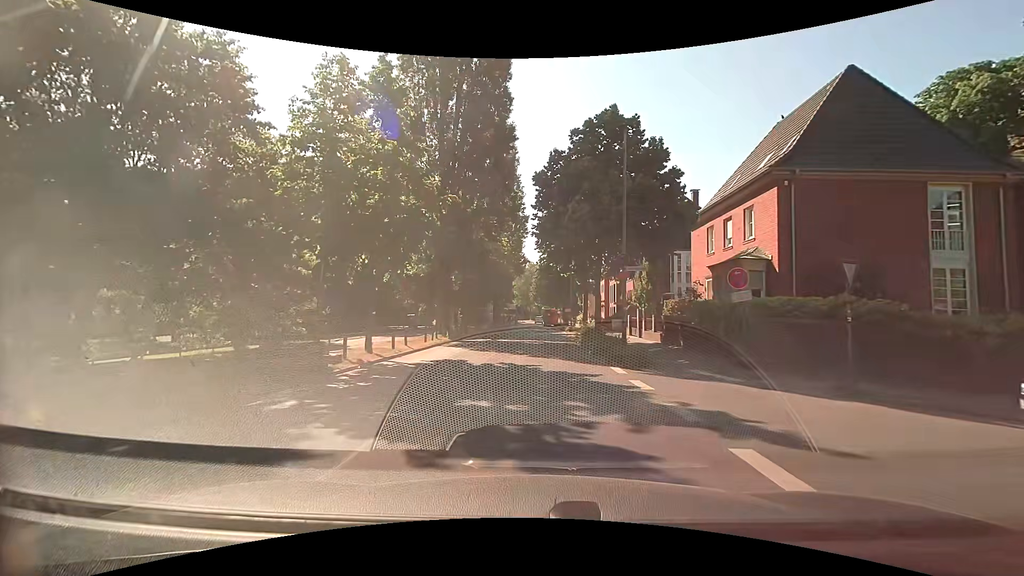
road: tertiary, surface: asphalt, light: Day
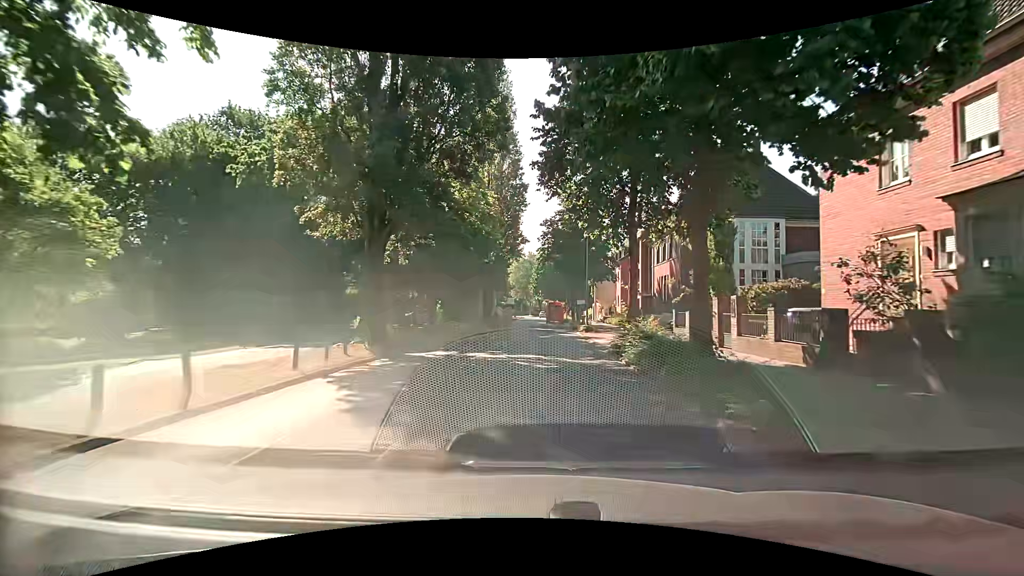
(0.0, +14.1) m; 0°
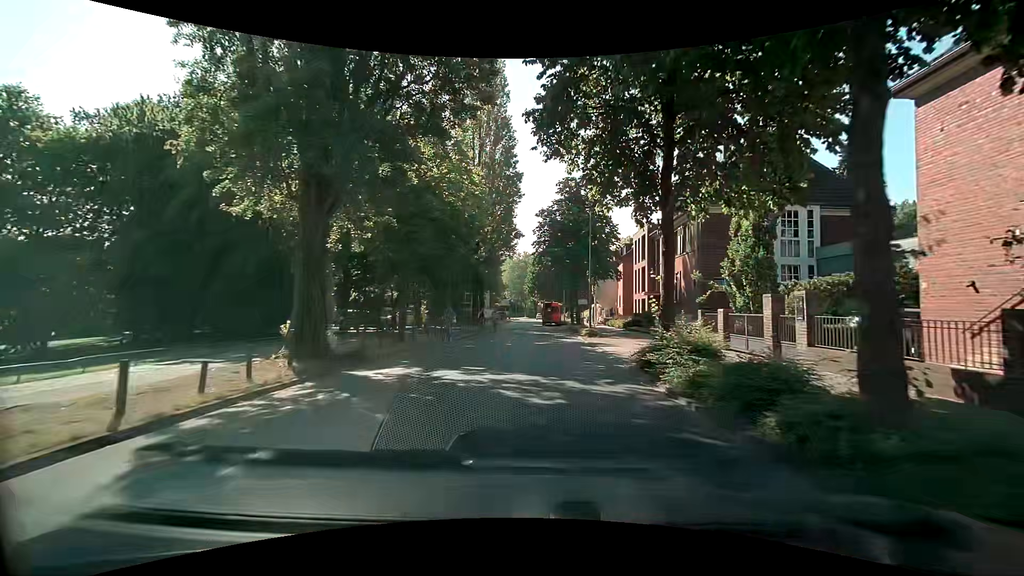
(0.0, +4.7) m; +1°
(0, +10) (0, +20) (0, +30) (0, +40) (-1, +50) (-1, +60) (-1, +70) (+1, +80) (+2, +90) (+1, +100) m
